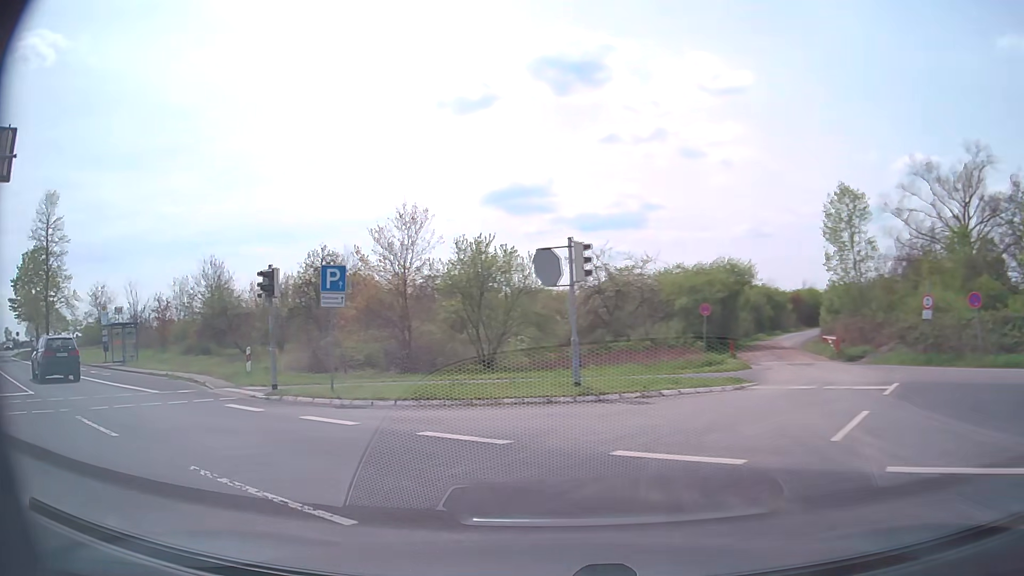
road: unclassified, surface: asphalt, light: Day
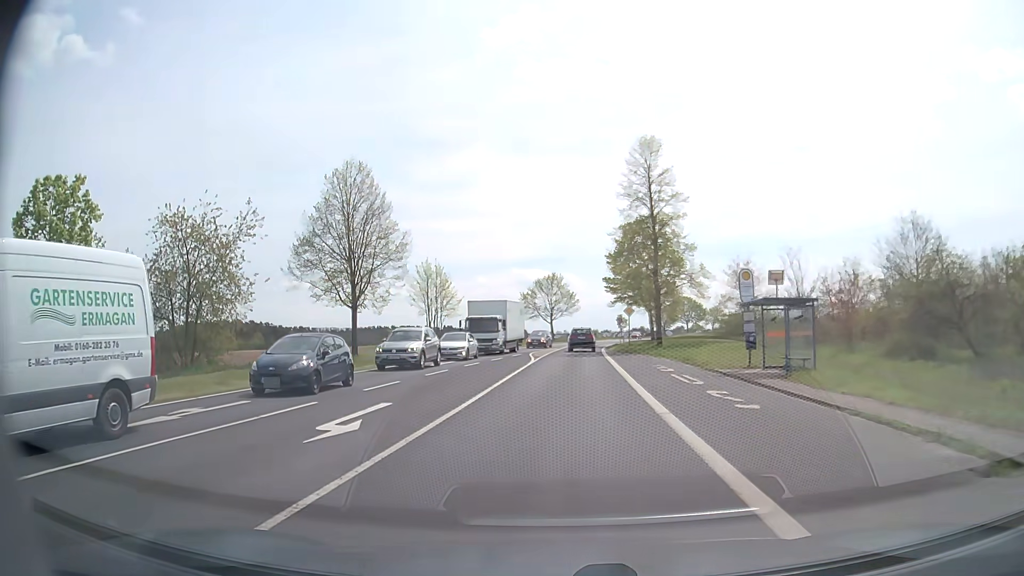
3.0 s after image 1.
(-10.1, +15.3) m; -56°
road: secondary
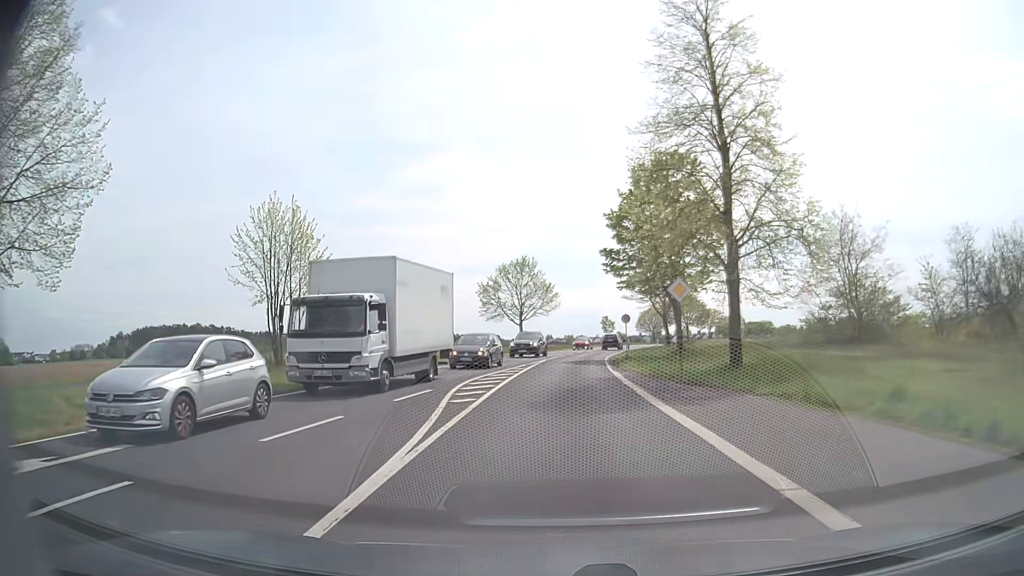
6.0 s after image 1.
(+0.4, +26.1) m; +2°
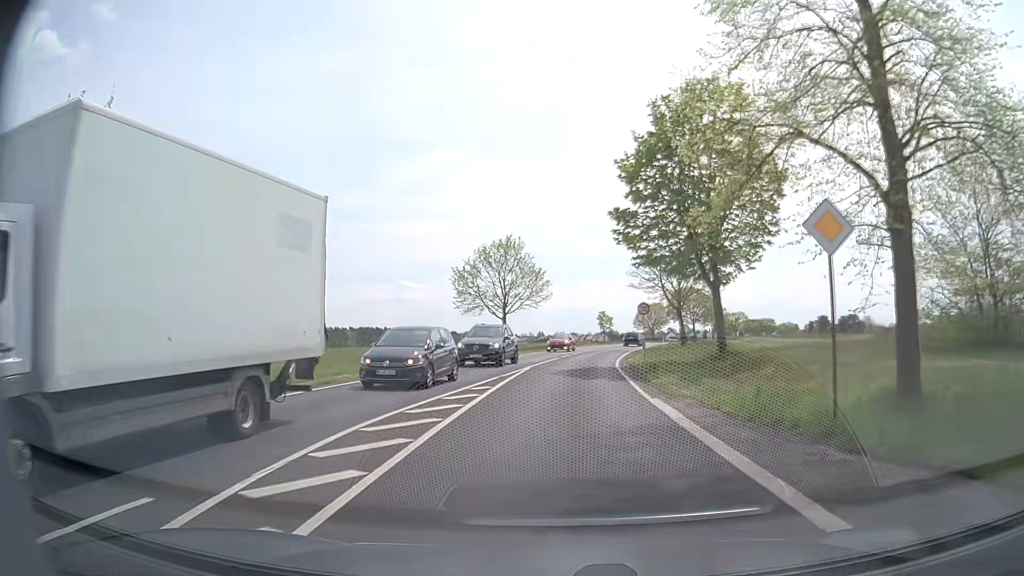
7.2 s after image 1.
(0.0, +12.7) m; +1°
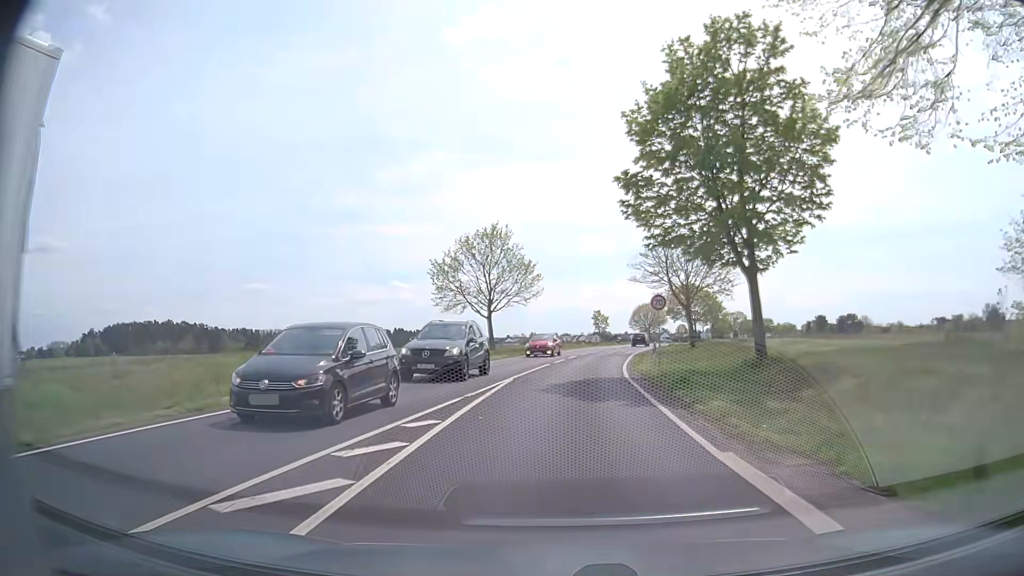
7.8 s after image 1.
(0.0, +6.8) m; 0°
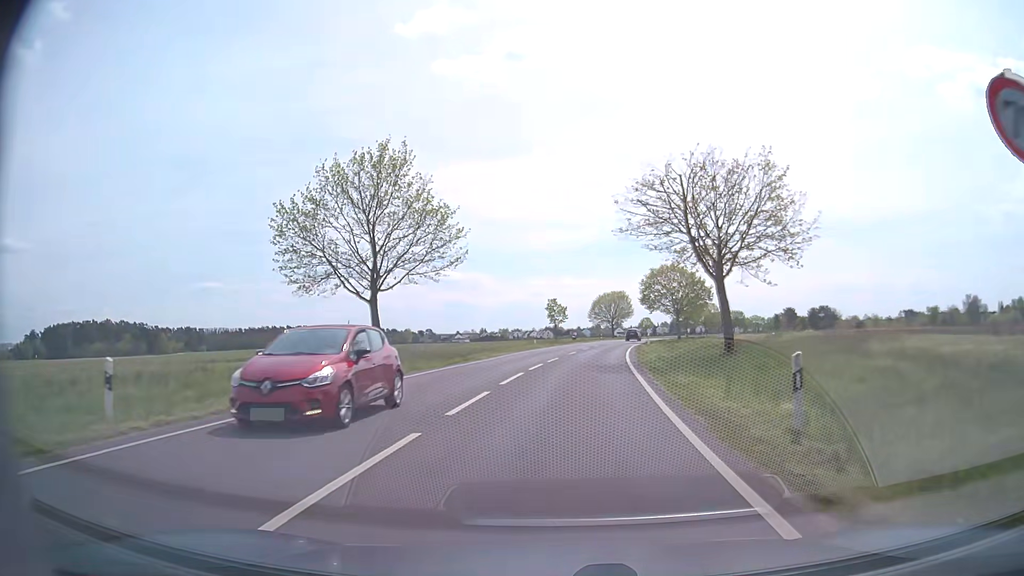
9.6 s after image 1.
(+0.8, +22.4) m; +4°
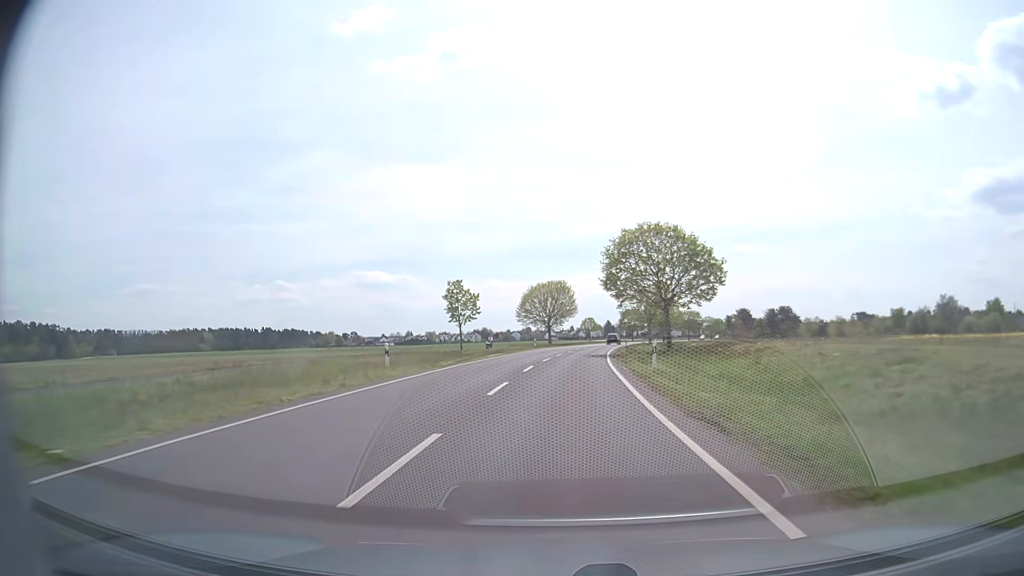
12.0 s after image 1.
(+1.7, +33.5) m; +6°
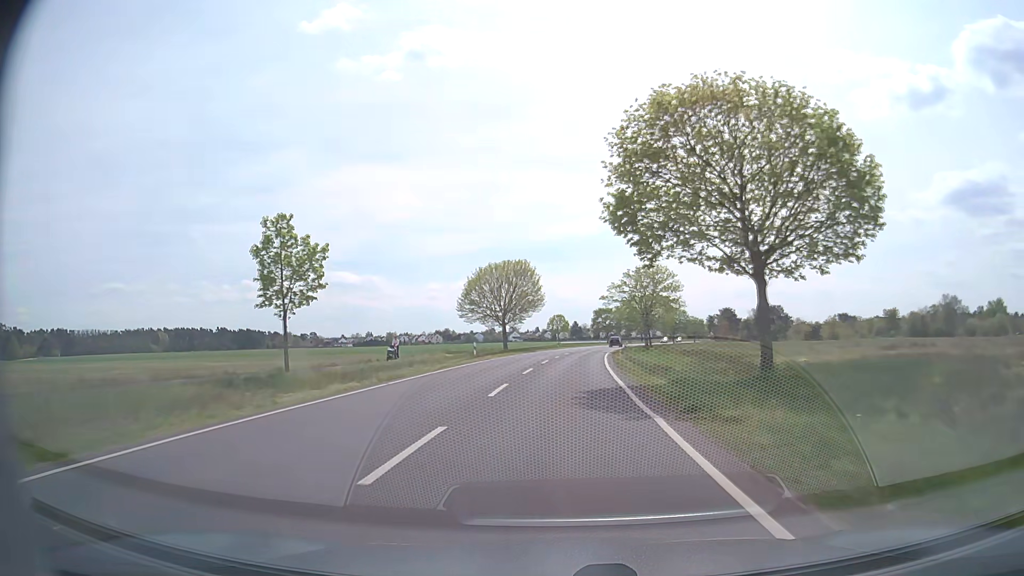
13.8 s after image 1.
(+0.6, +28.4) m; +3°
(0, +10) (0, +20) (+1, +30) (+1, +40) (+2, +50) (+3, +60) (+4, +70) (+5, +80) (+6, +90) (+8, +100) m
